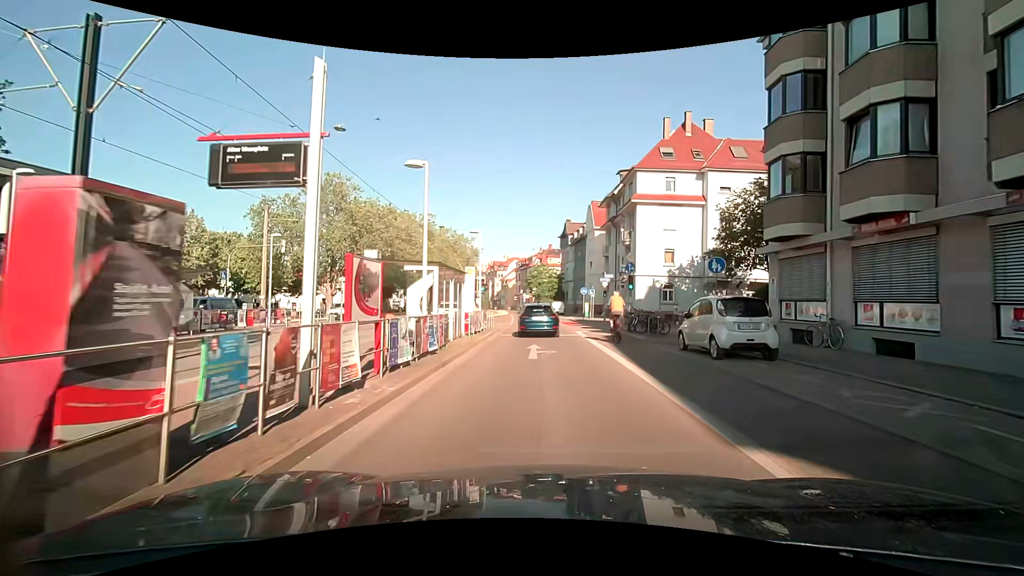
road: secondary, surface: asphalt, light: Day
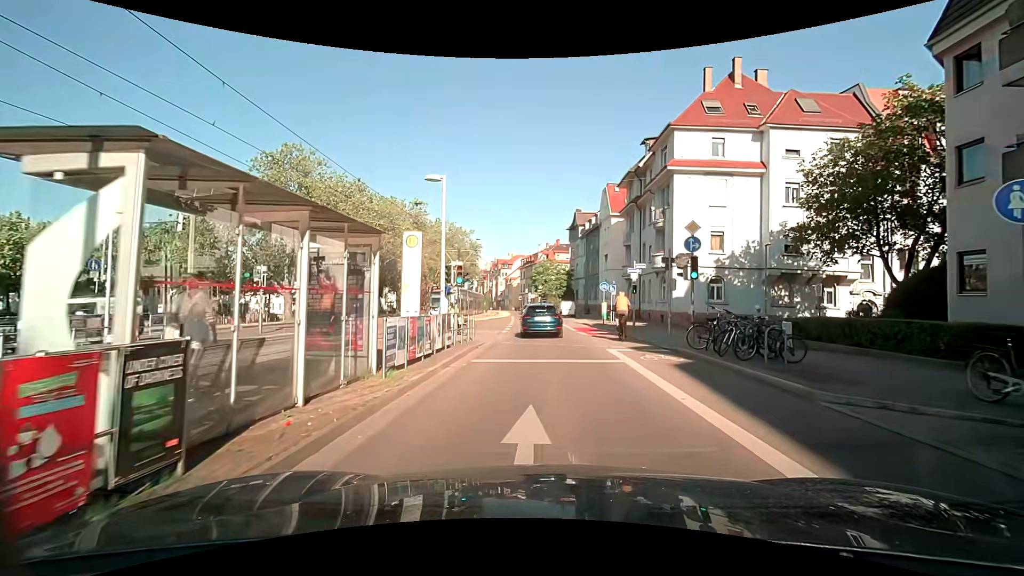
(-0.1, +10.9) m; 0°
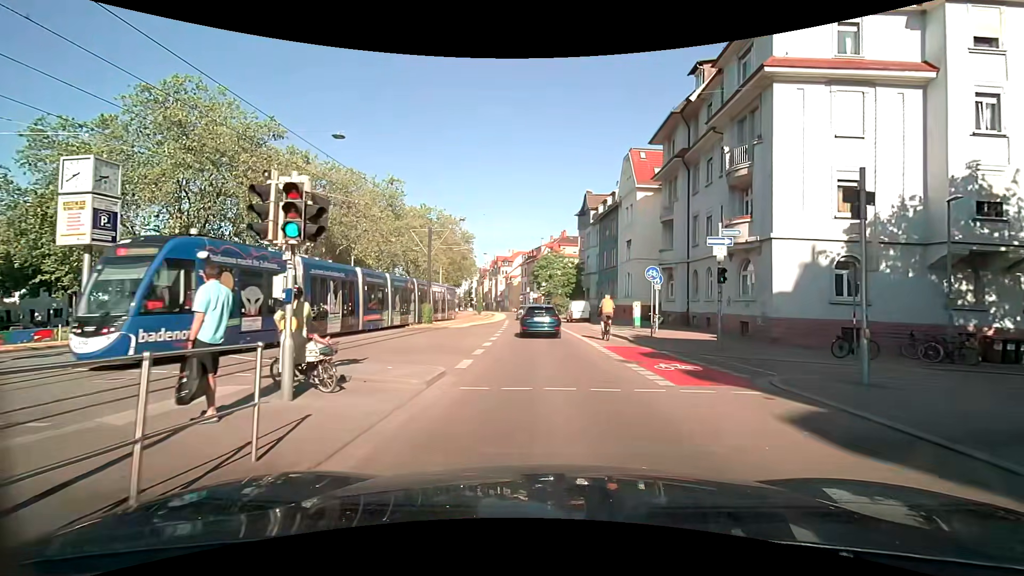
(-0.2, +14.6) m; -2°
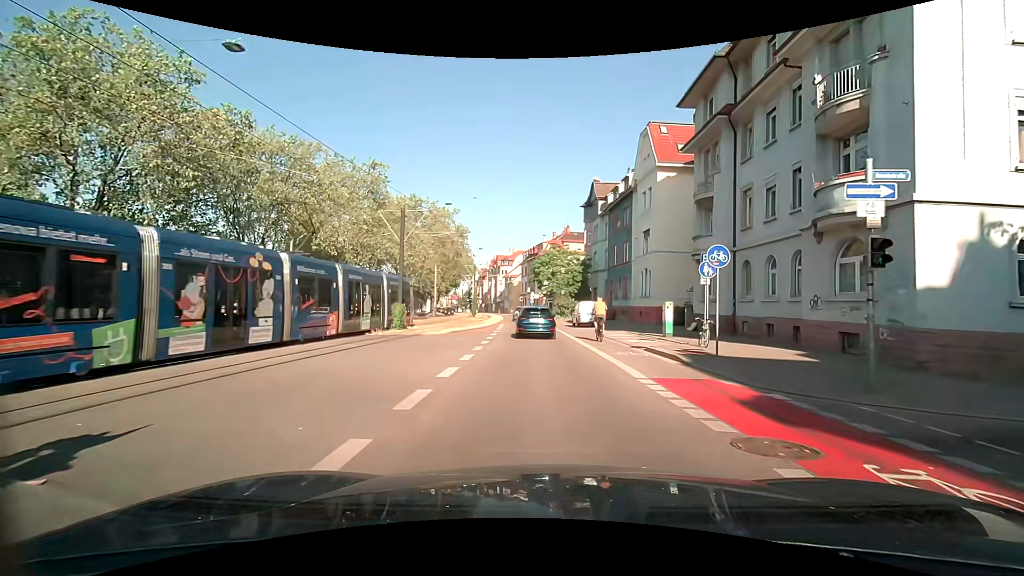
(+0.1, +7.6) m; +1°
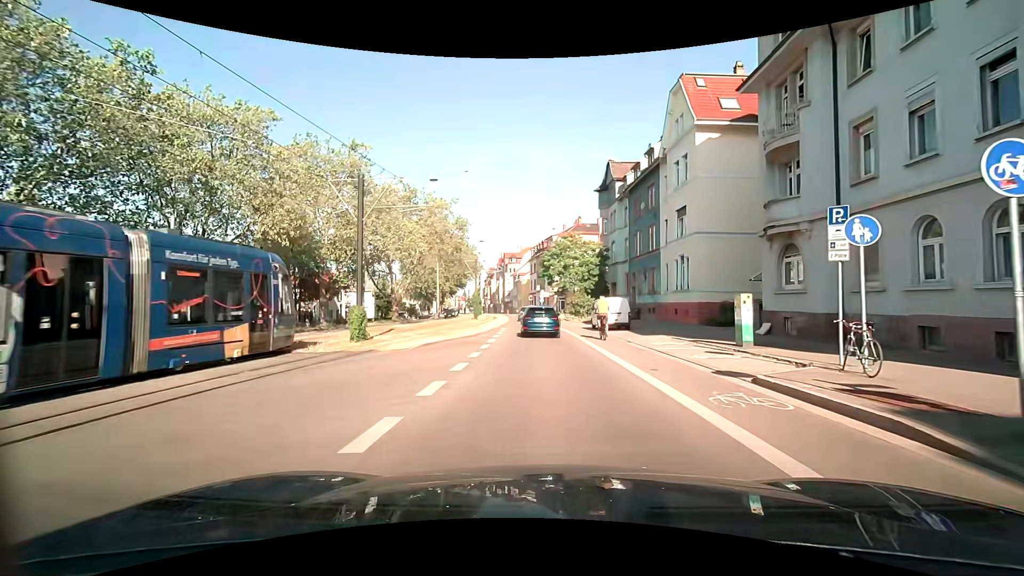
(0.0, +8.0) m; -1°
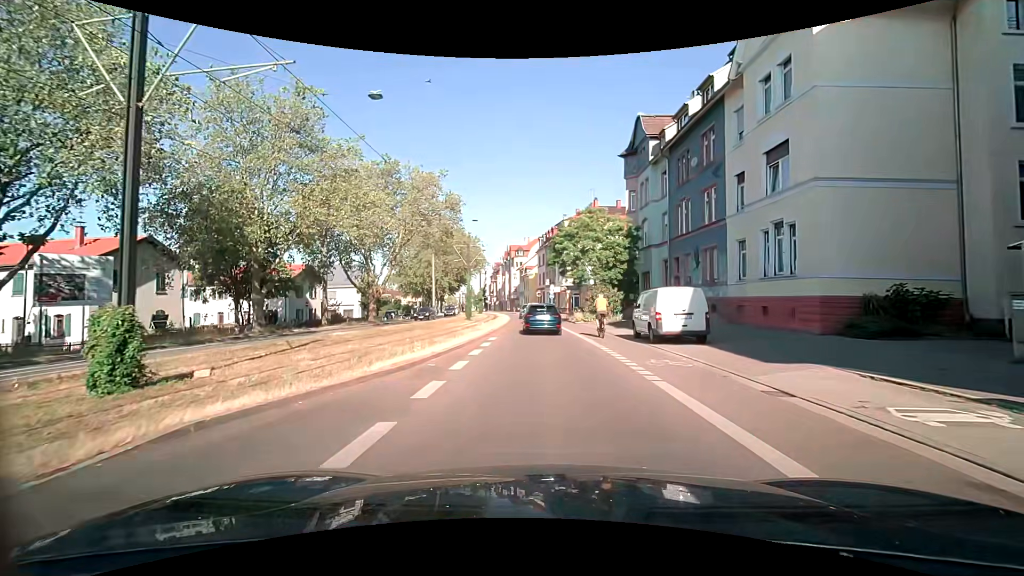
(-0.2, +12.5) m; -1°
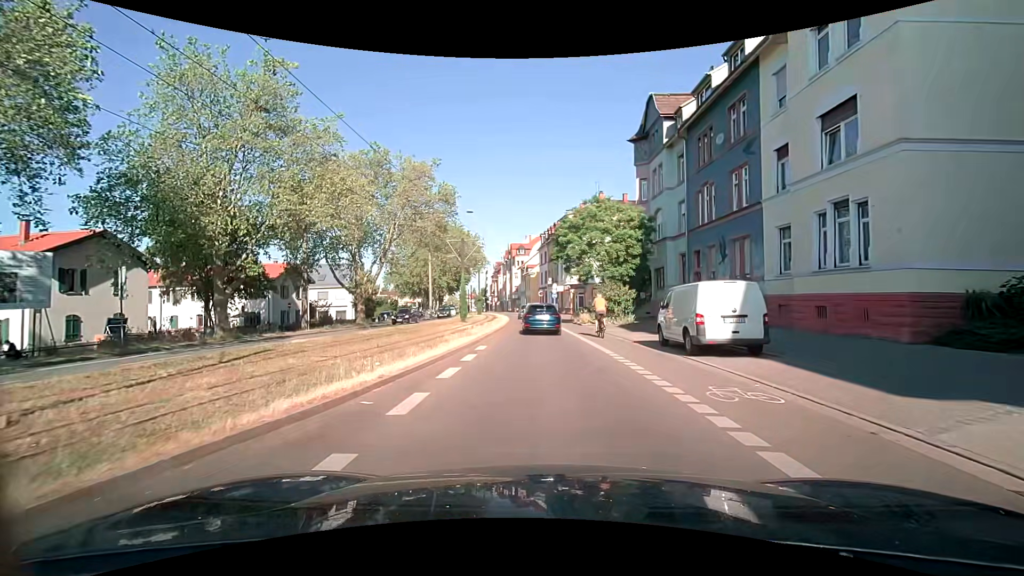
(0.0, +4.2) m; -2°
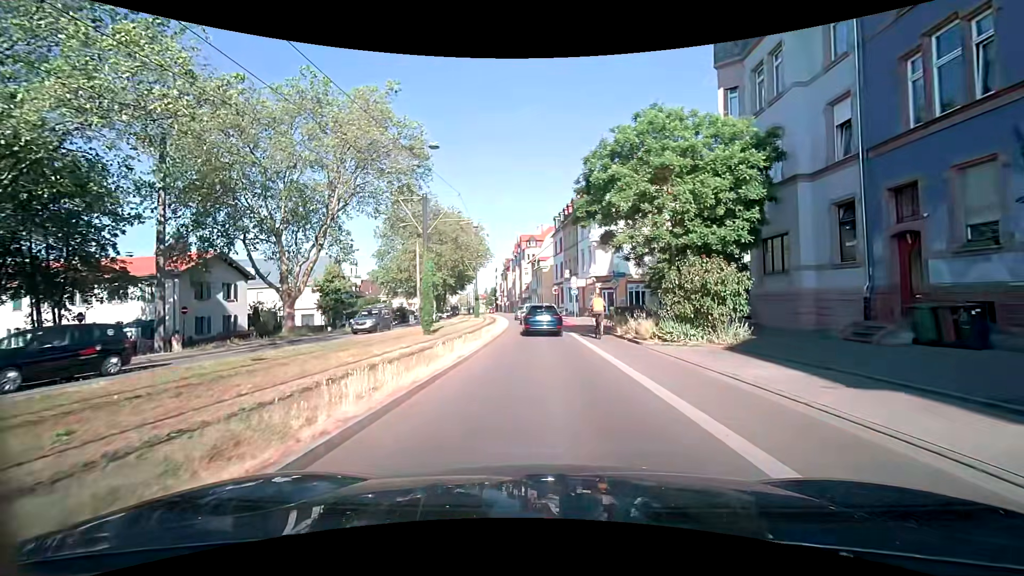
(+0.3, +17.0) m; -2°
(0, +10) (0, +20) (+1, +30) (0, +40) (0, +50) (-1, +60) (-2, +70) (-3, +80) (-4, +90) (-5, +100) m
